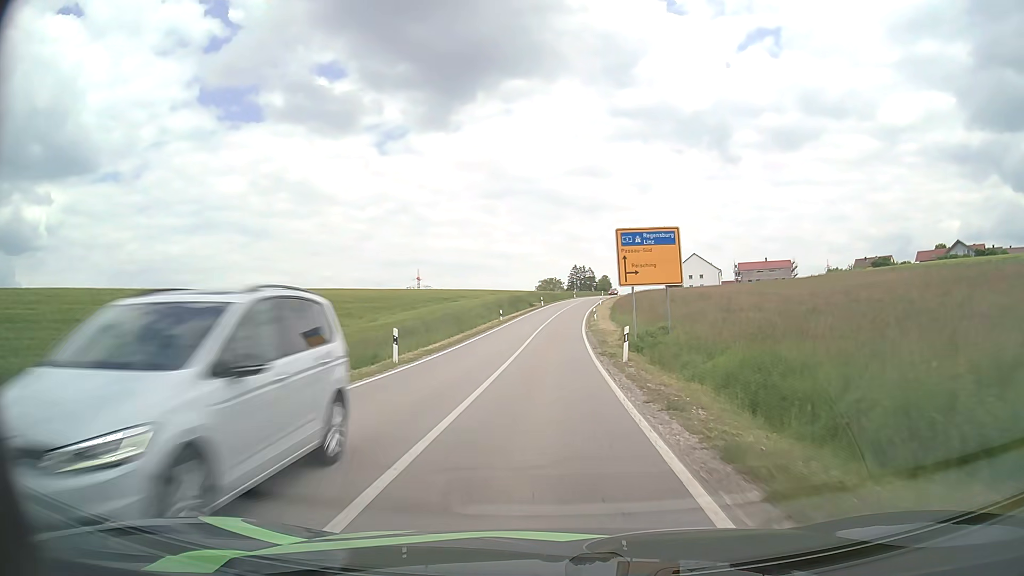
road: secondary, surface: asphalt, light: Day
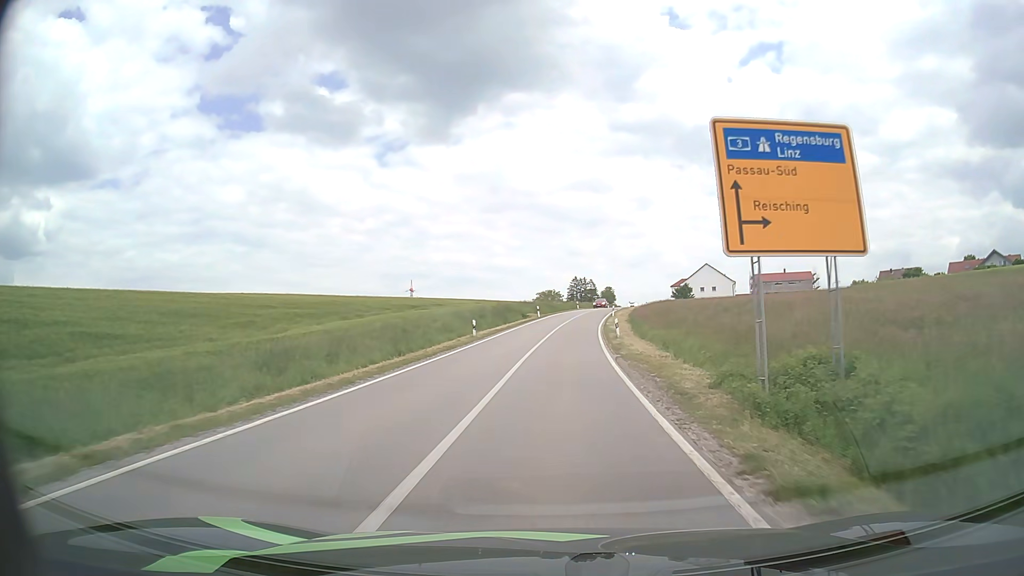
(0.0, +17.7) m; 0°
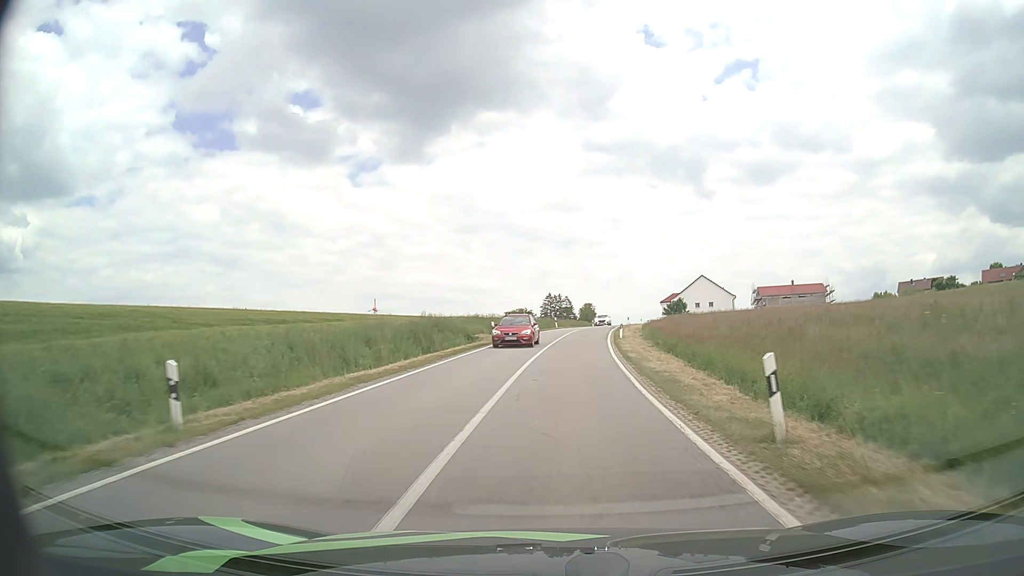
(+0.5, +26.1) m; +2°
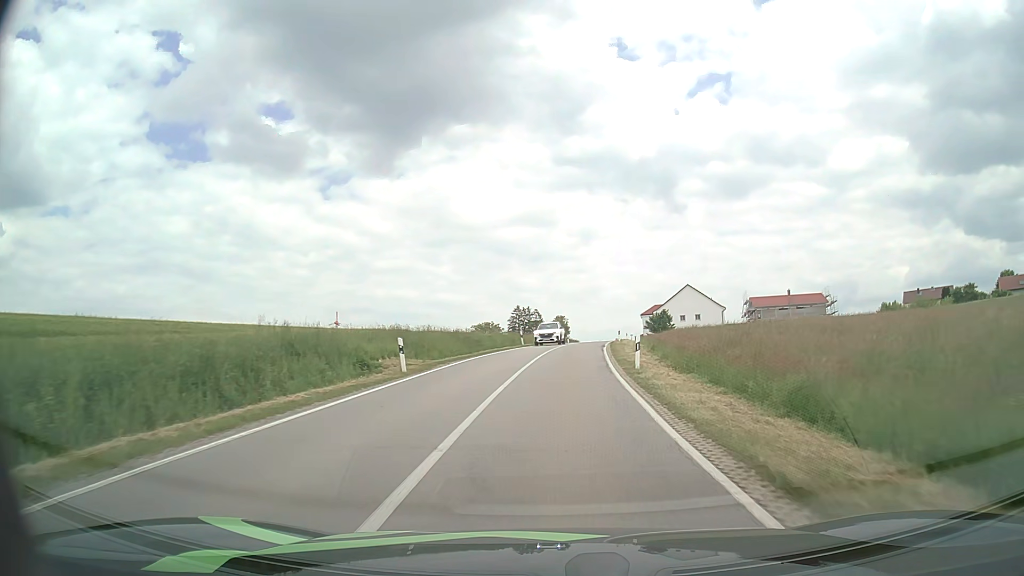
(+0.3, +17.1) m; +2°
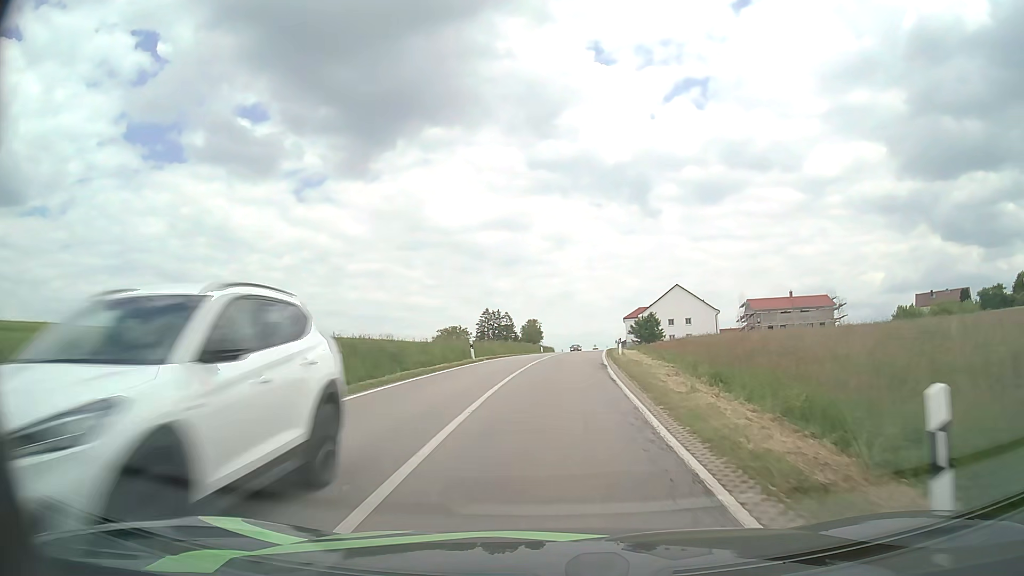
(+0.4, +16.8) m; +2°
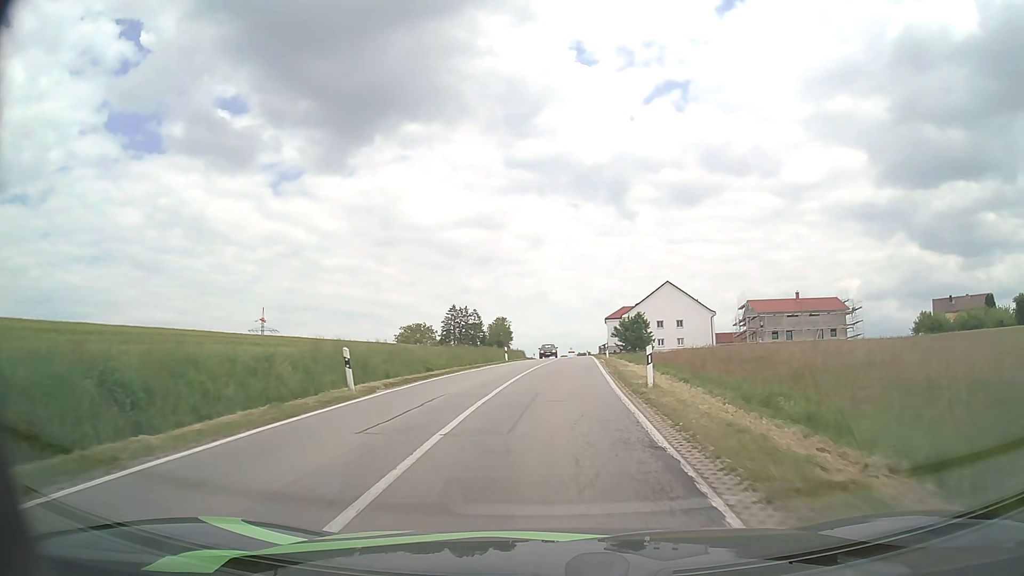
(+0.3, +16.5) m; +2°
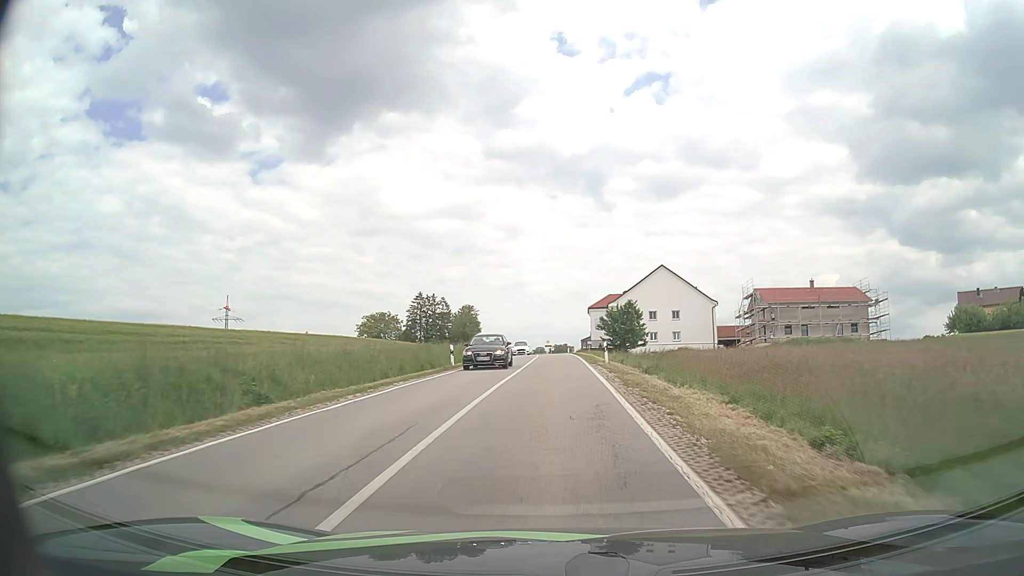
(+0.3, +16.2) m; +2°
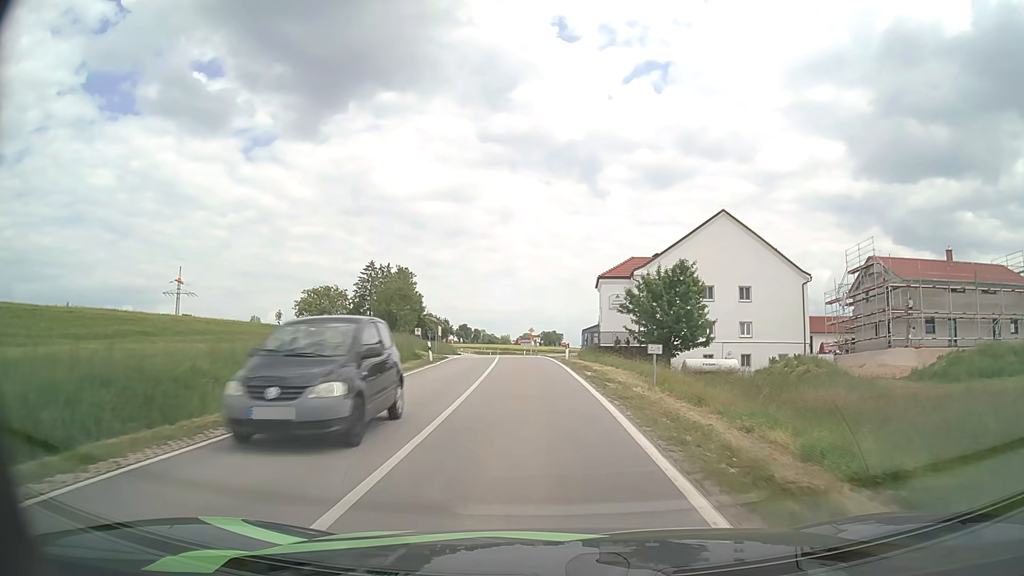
(+0.5, +39.1) m; +1°
(0, +10) (0, +20) (0, +30) (-1, +40) (-2, +50) (-3, +60) (-3, +70) (-4, +80) (-5, +90) (-6, +100) m
